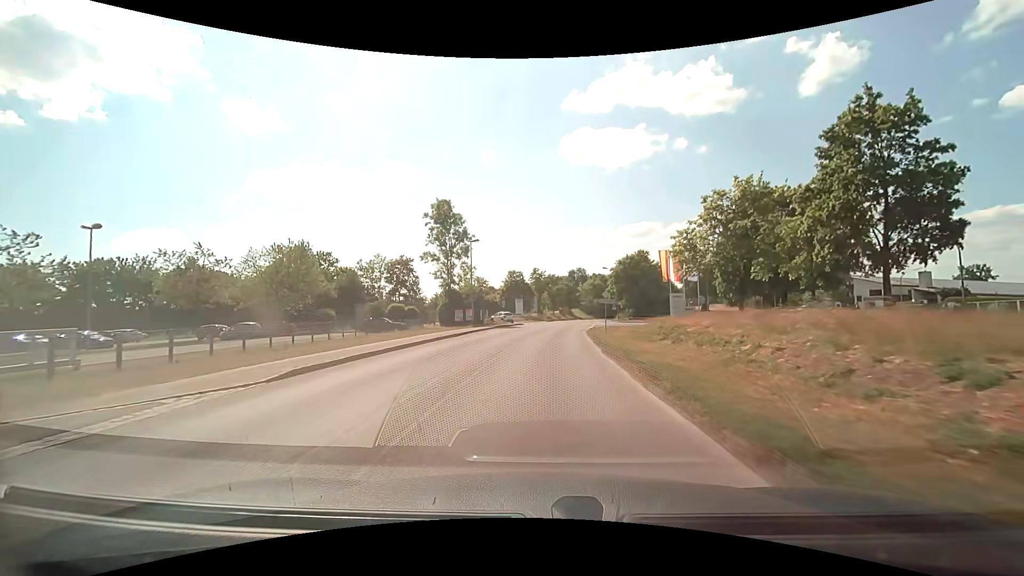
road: tertiary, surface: asphalt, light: Day
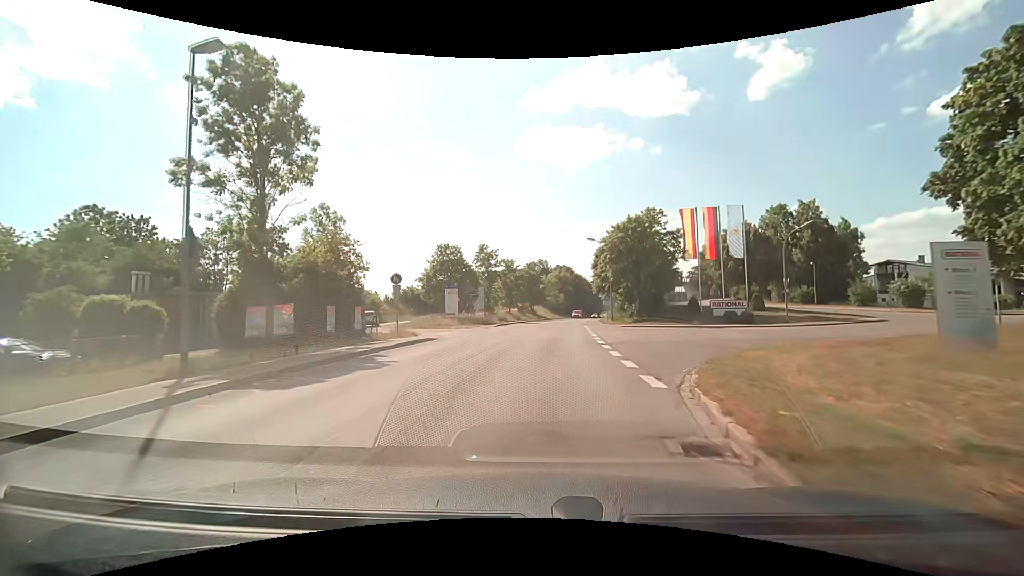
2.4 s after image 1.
(+1.4, +32.5) m; +5°
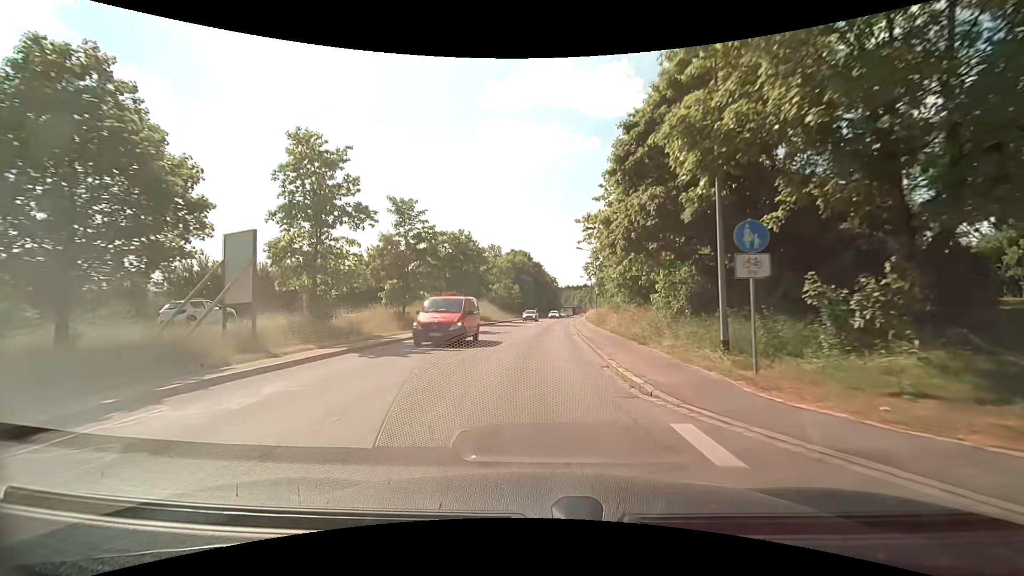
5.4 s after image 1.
(+2.0, +40.6) m; +5°
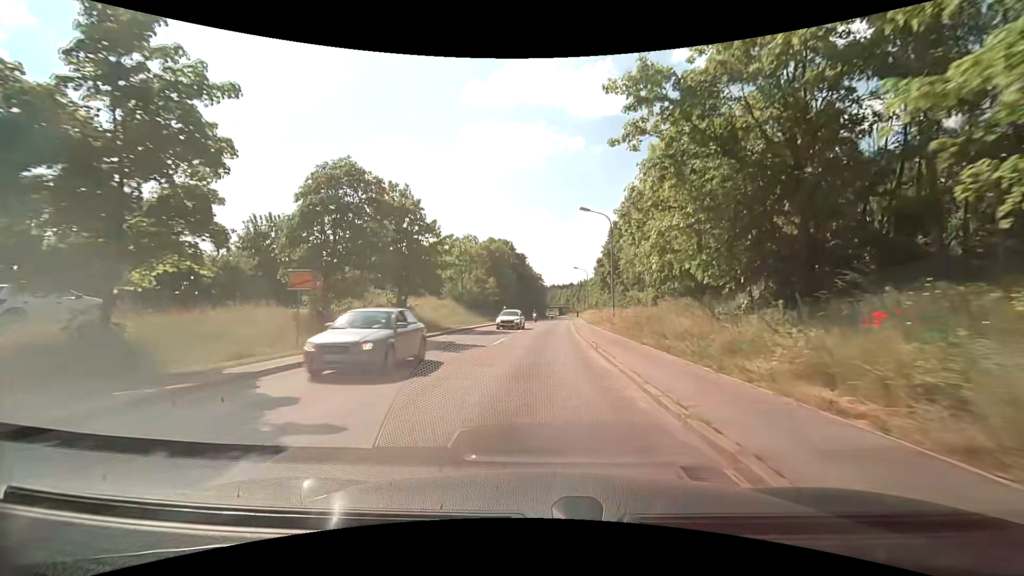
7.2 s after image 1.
(+0.4, +24.0) m; +2°
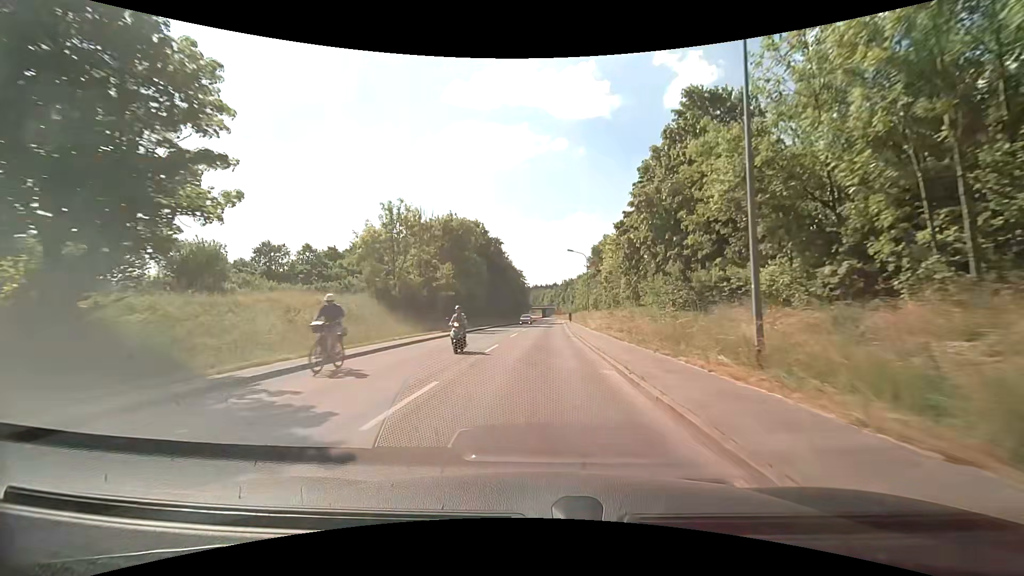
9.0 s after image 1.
(+0.5, +27.0) m; +2°
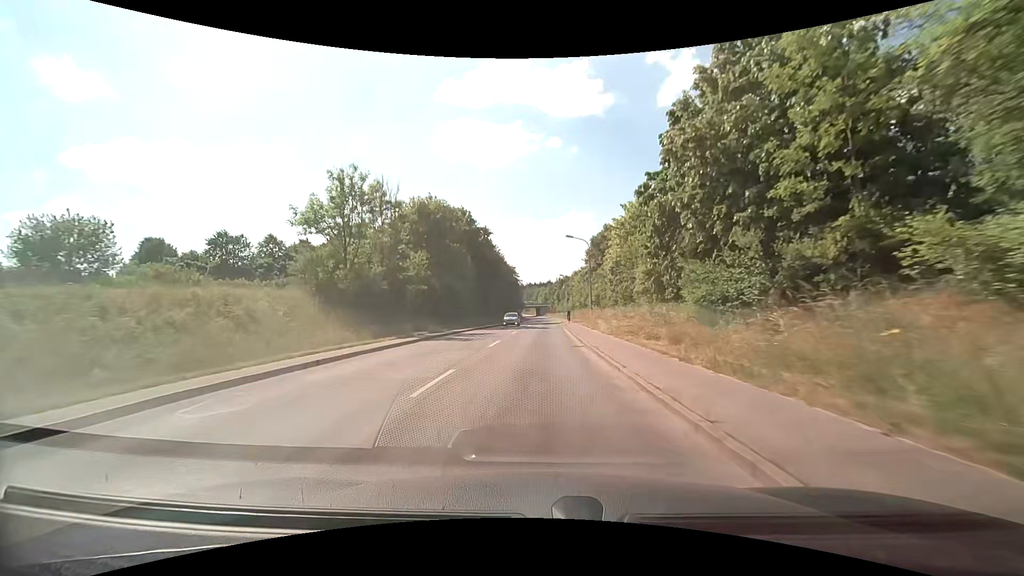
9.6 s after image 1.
(0.0, +10.0) m; 0°
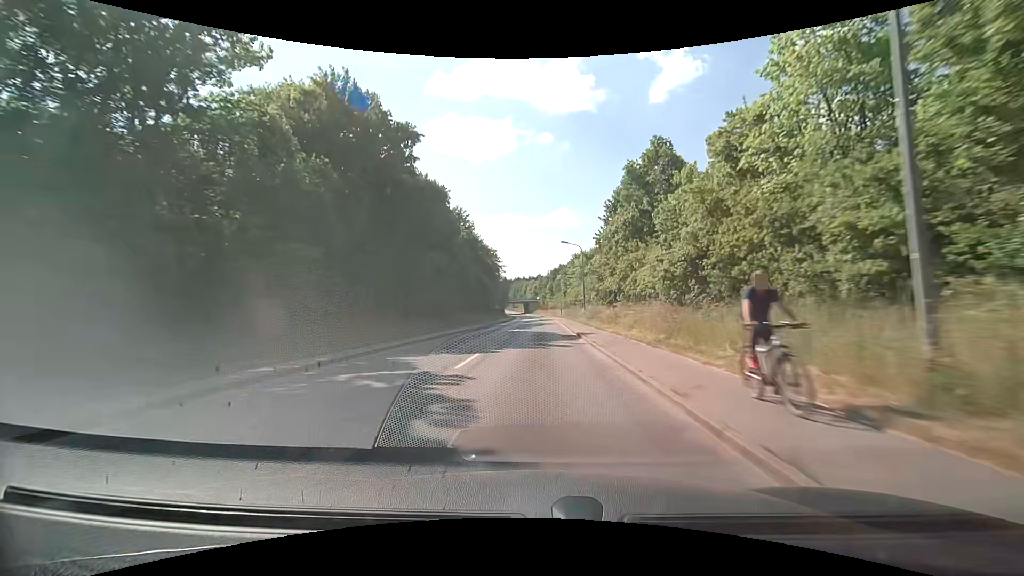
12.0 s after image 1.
(+0.9, +44.6) m; +1°
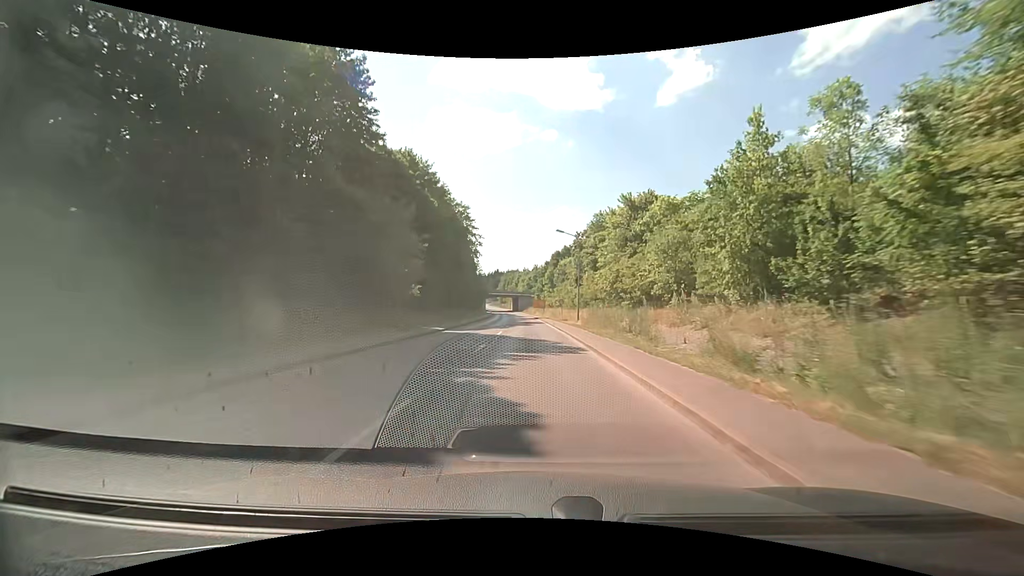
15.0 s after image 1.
(+0.6, +56.4) m; +1°
(0, +10) (0, +20) (0, +30) (-1, +40) (-1, +50) (-1, +60) (-2, +70) (-2, +80) (-3, +90) (-3, +100) m
